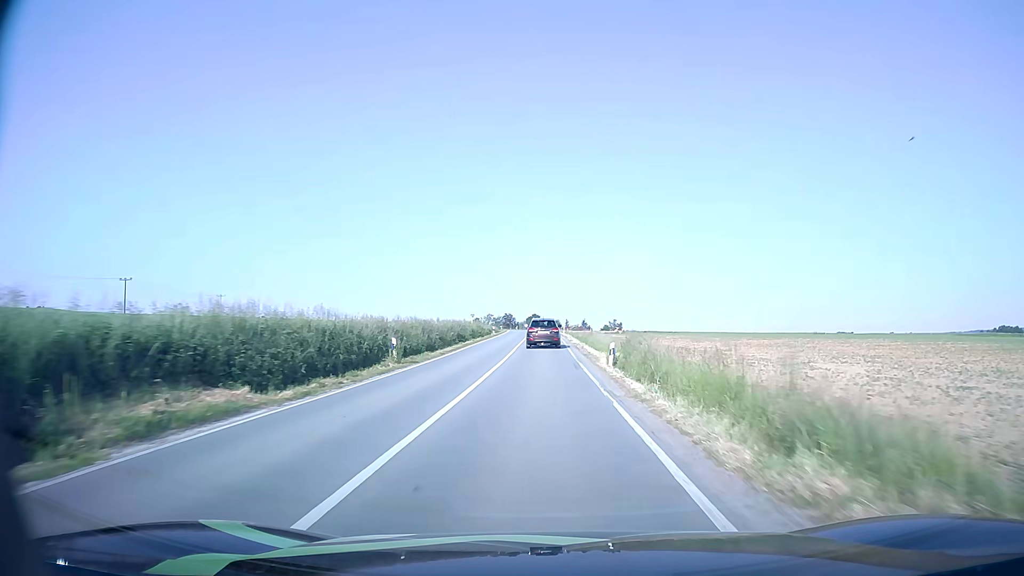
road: secondary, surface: asphalt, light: Day
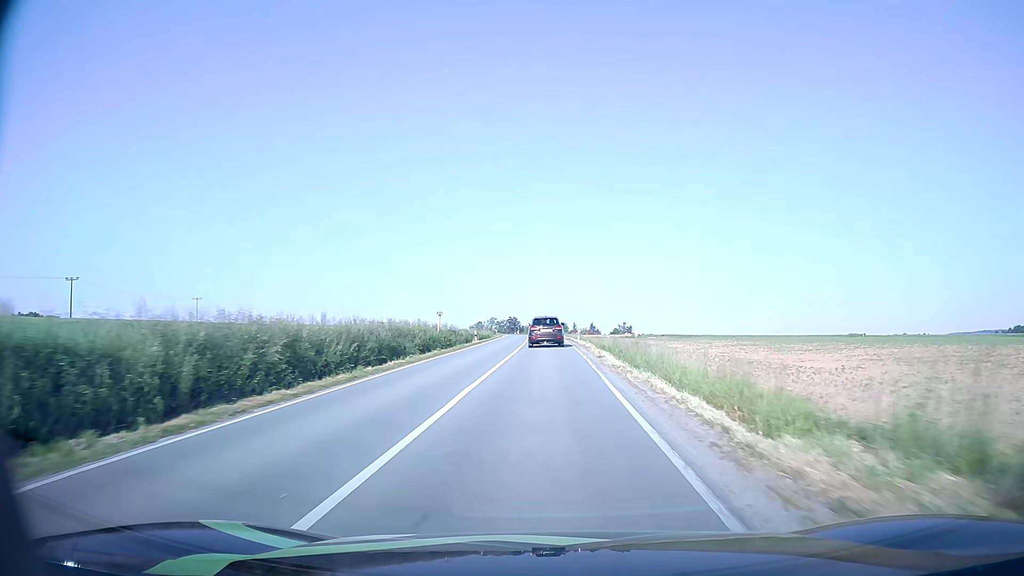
(-0.1, +23.6) m; 0°
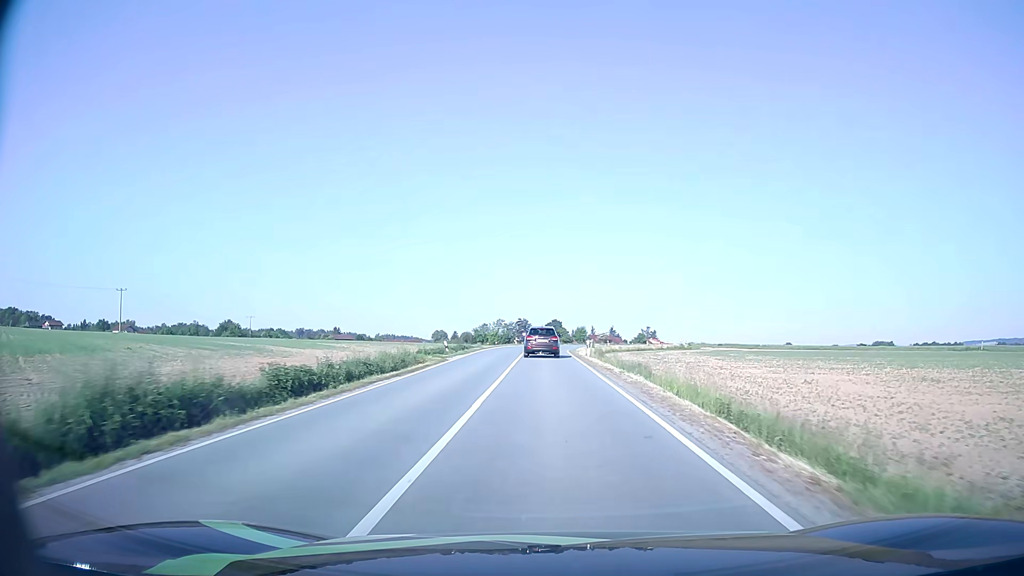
(-0.6, +54.7) m; -1°
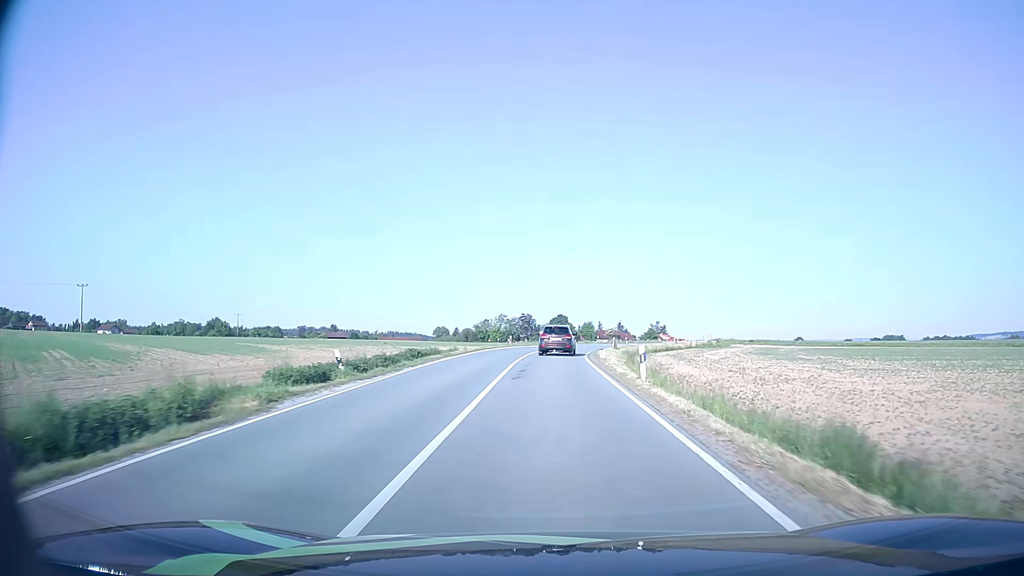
(-0.1, +20.8) m; 0°
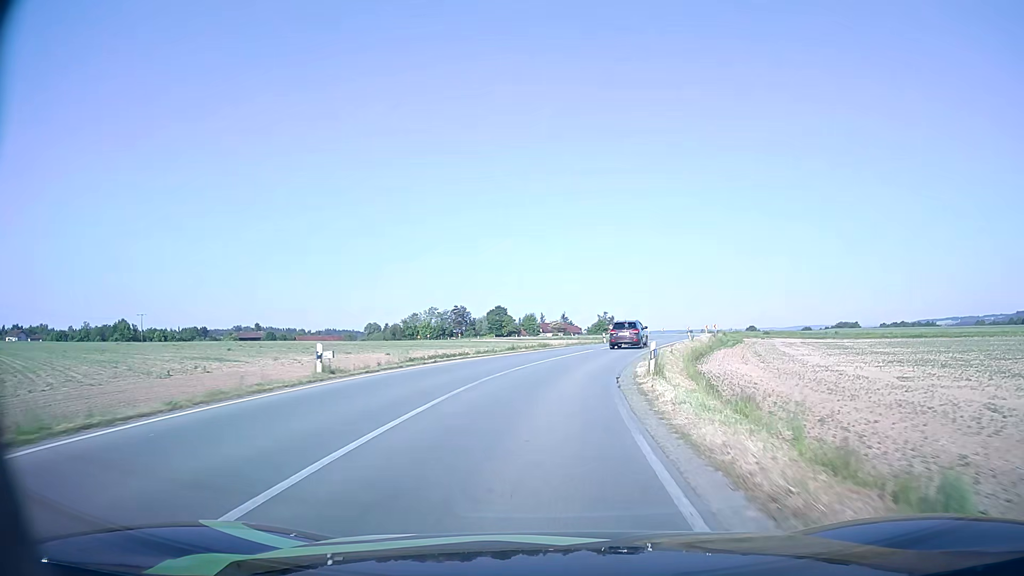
(+1.0, +39.7) m; +5°
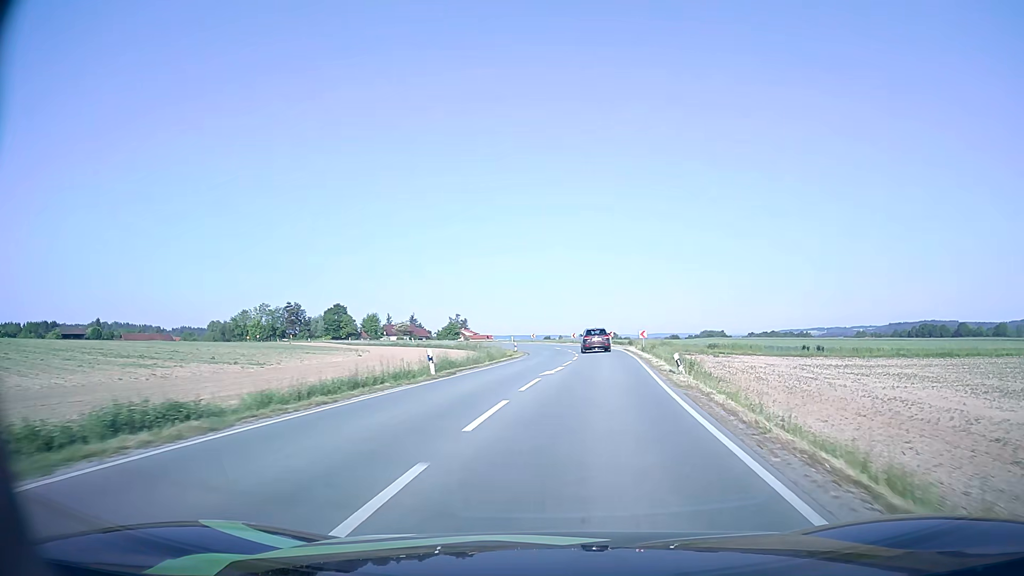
(+3.6, +36.9) m; +12°
(0, +10) (+1, +20) (+2, +30) (+3, +40) (+3, +50) (+3, +60) (+2, +70) (0, +80) (-3, +89) (-6, +99) m
